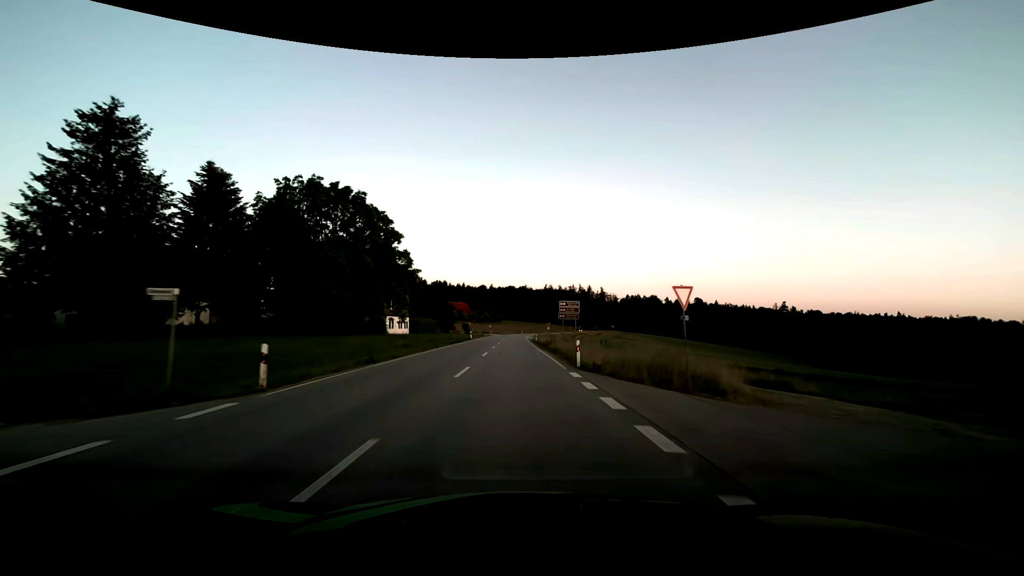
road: secondary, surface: asphalt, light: Day
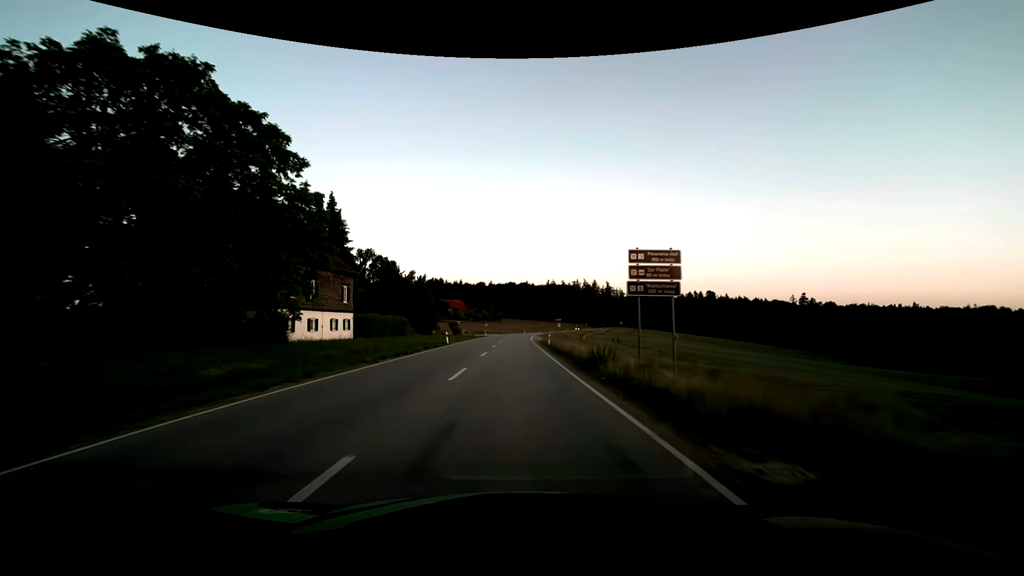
(0.0, +24.9) m; 0°
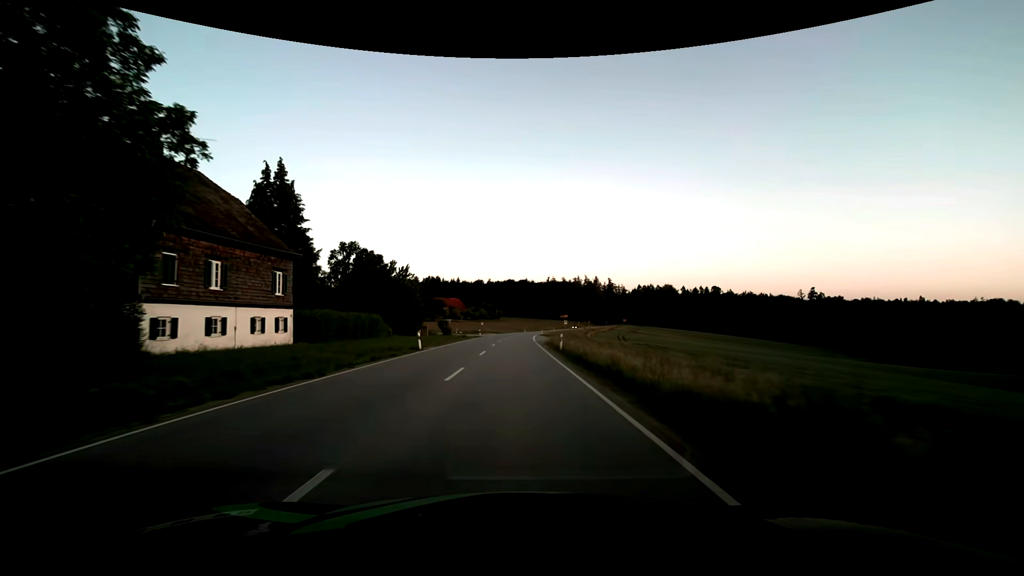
(0.0, +12.5) m; 0°
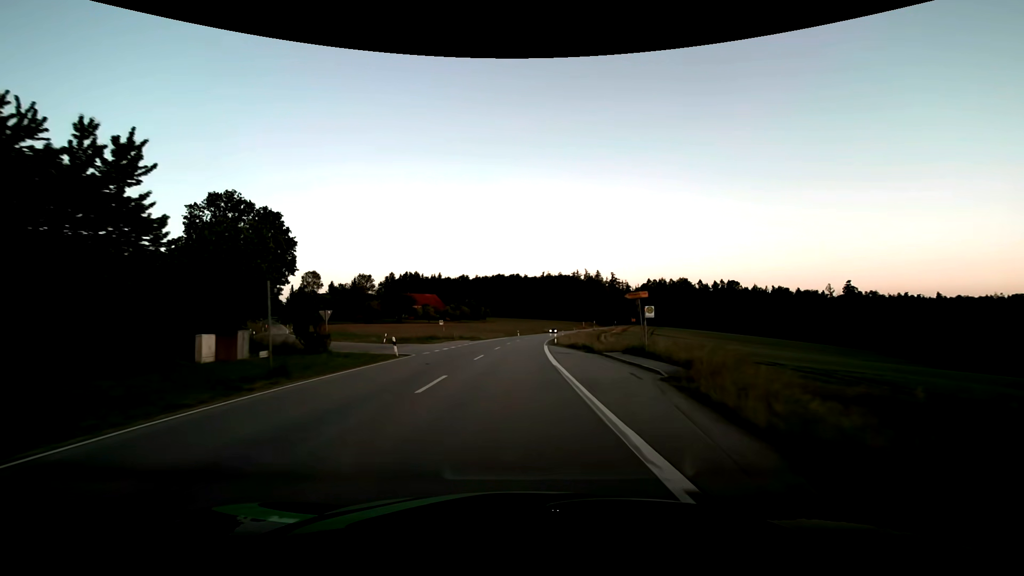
(+0.1, +49.9) m; +1°
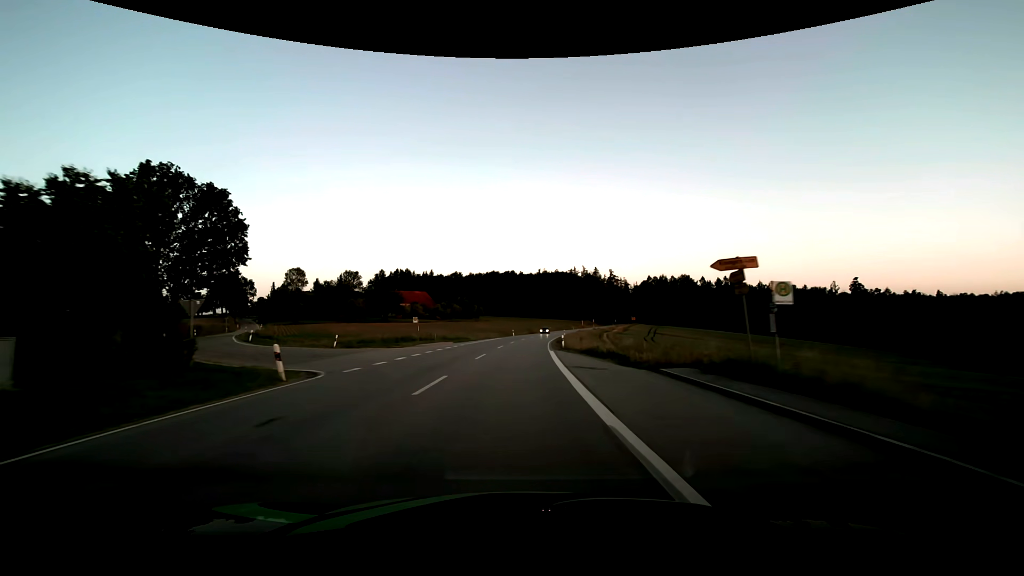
(0.0, +12.5) m; 0°
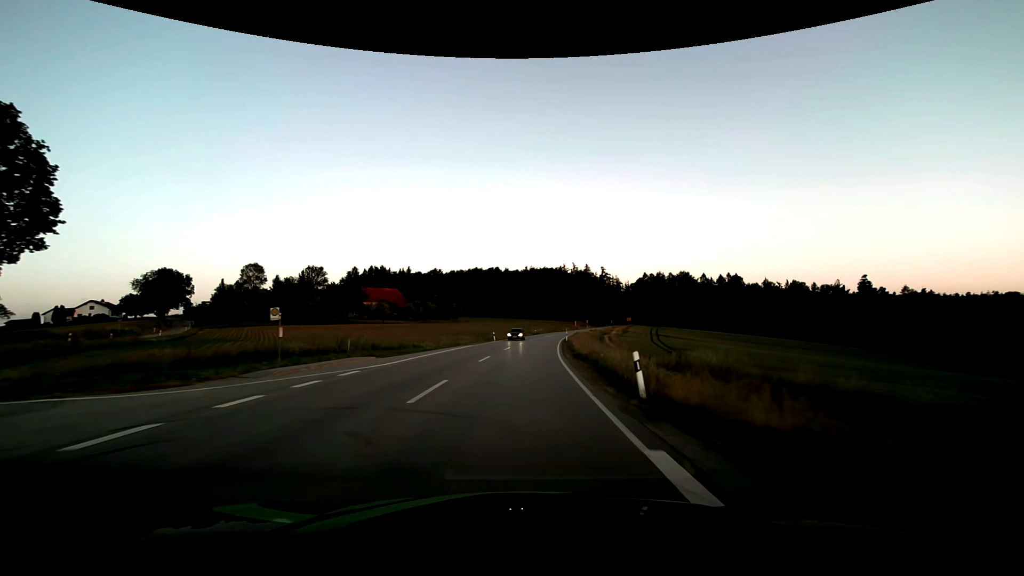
(+0.3, +25.0) m; +2°
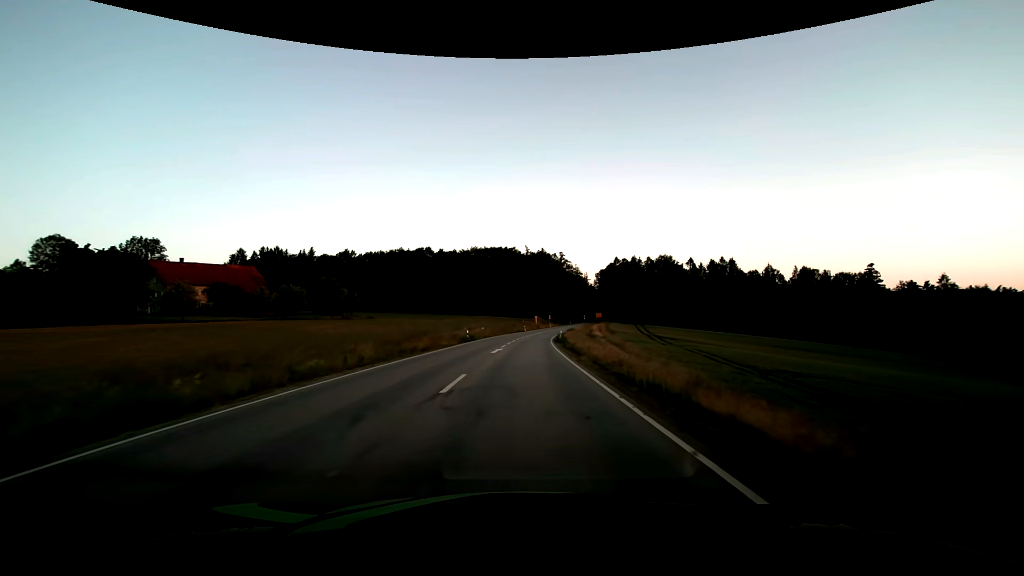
(+3.3, +62.3) m; +6°
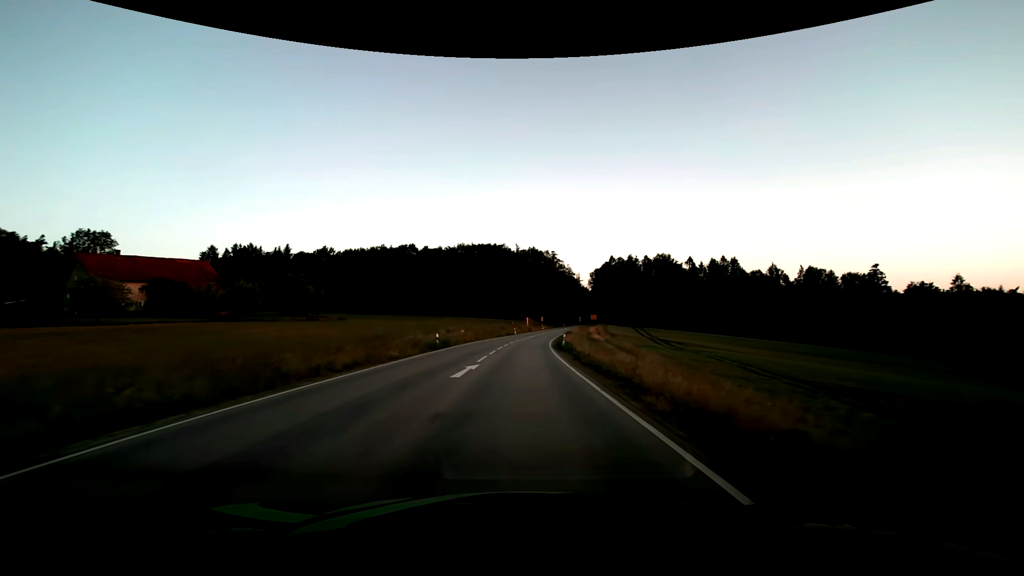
(+0.1, +12.5) m; +1°
(0, +10) (0, +20) (+1, +30) (+1, +40) (+2, +50) (+3, +60) (+4, +70) (+5, +80) (+6, +90) (+8, +100) m
